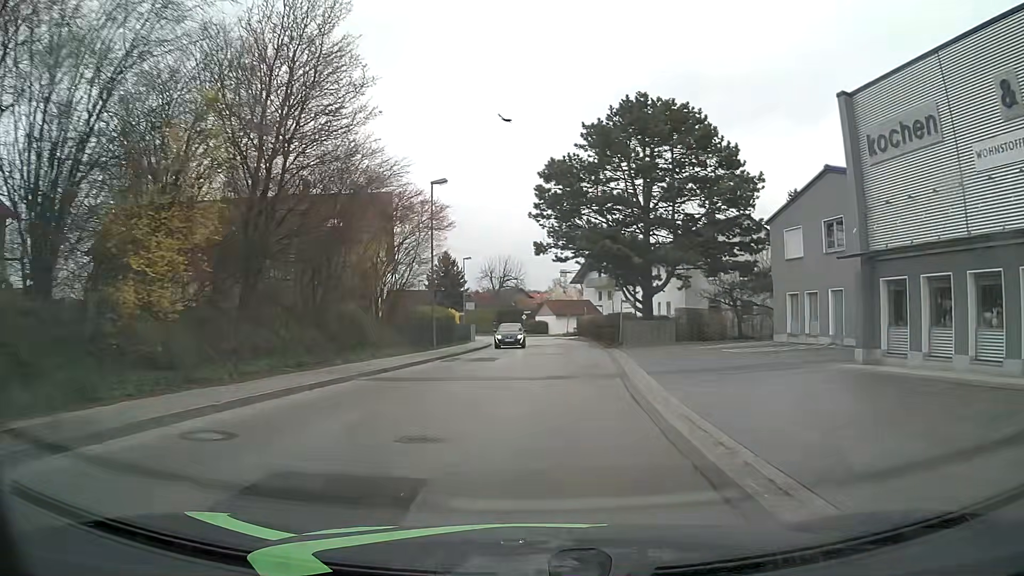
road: unclassified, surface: asphalt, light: Day
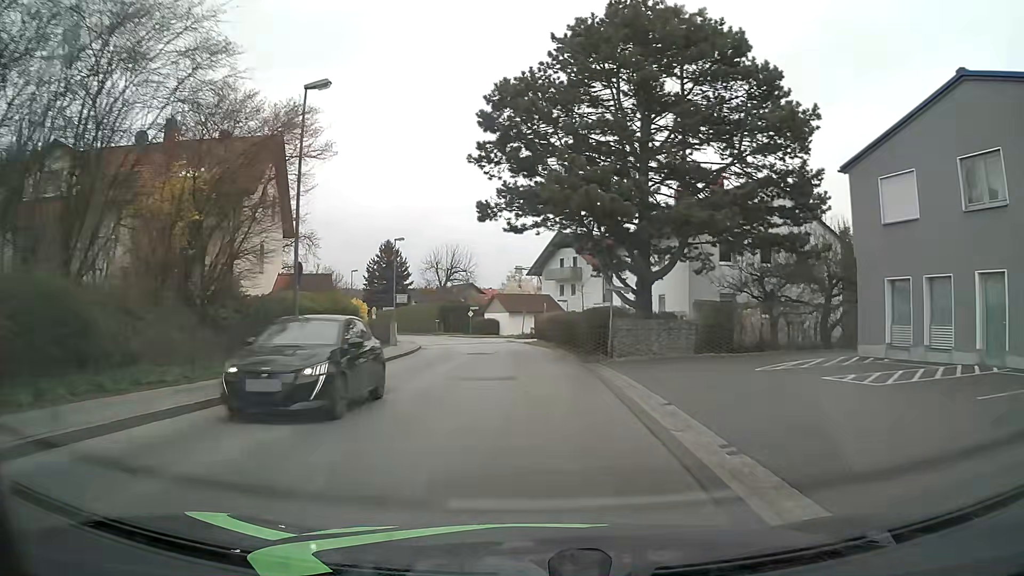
(+0.5, +13.7) m; +3°
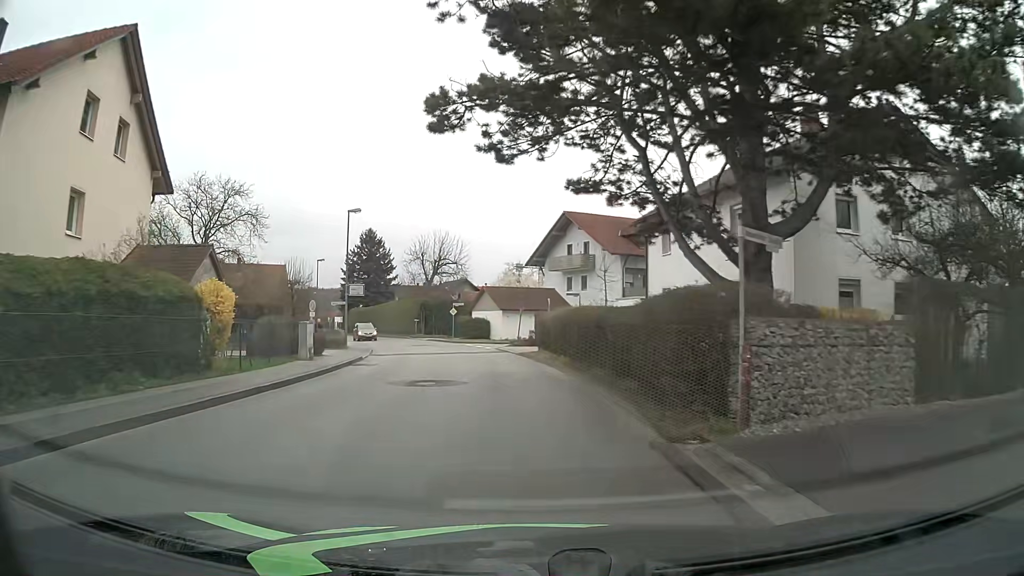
(+0.2, +14.2) m; 0°
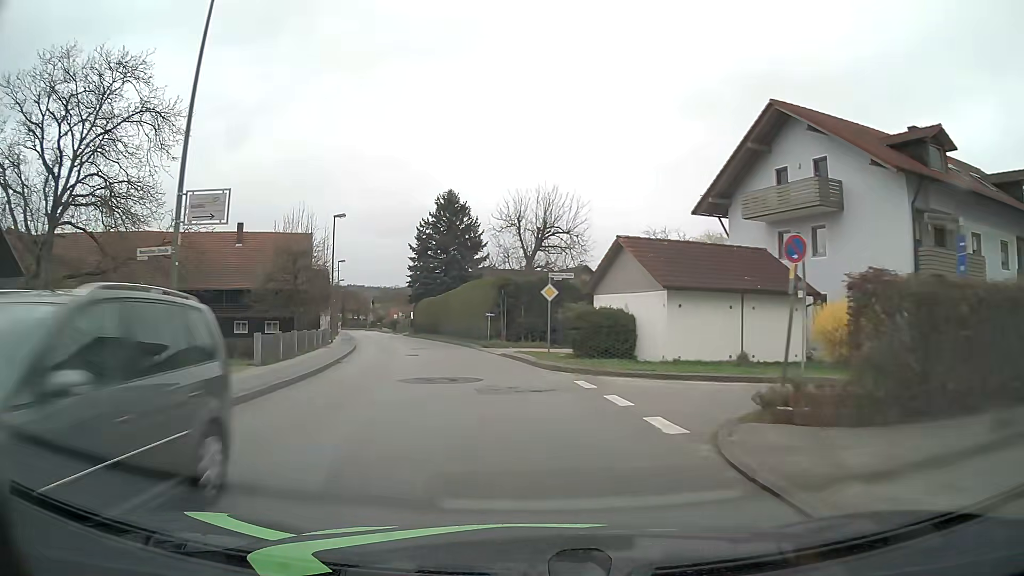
(-2.2, +29.3) m; -10°
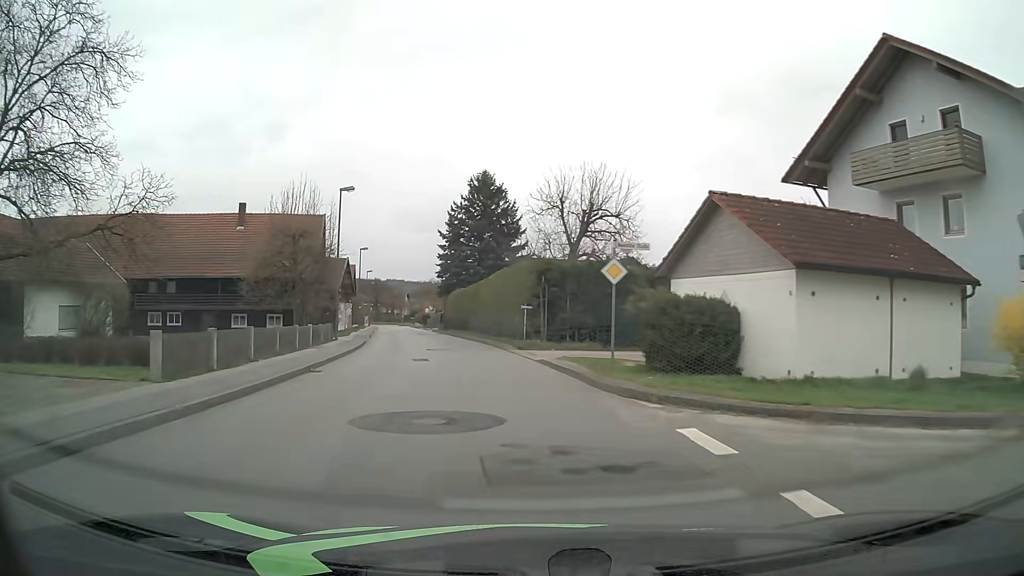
(-0.2, +7.4) m; -3°
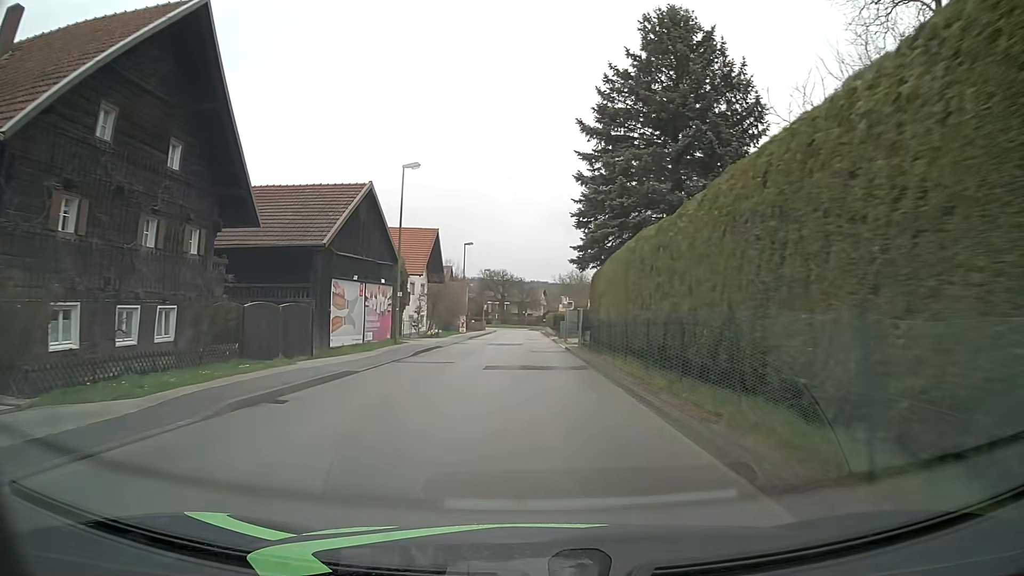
(-4.8, +37.3) m; -13°
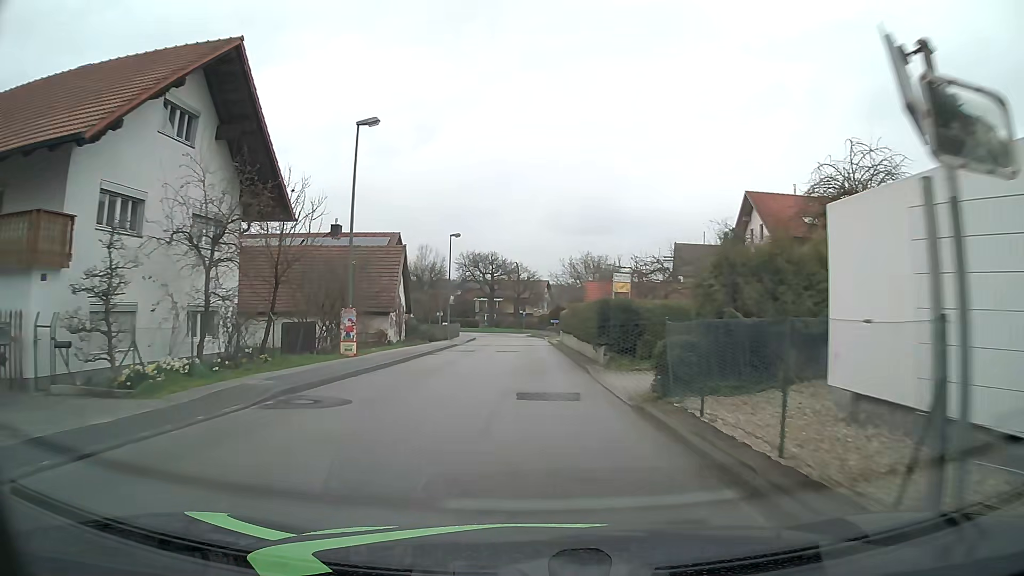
(-0.1, +38.2) m; +1°
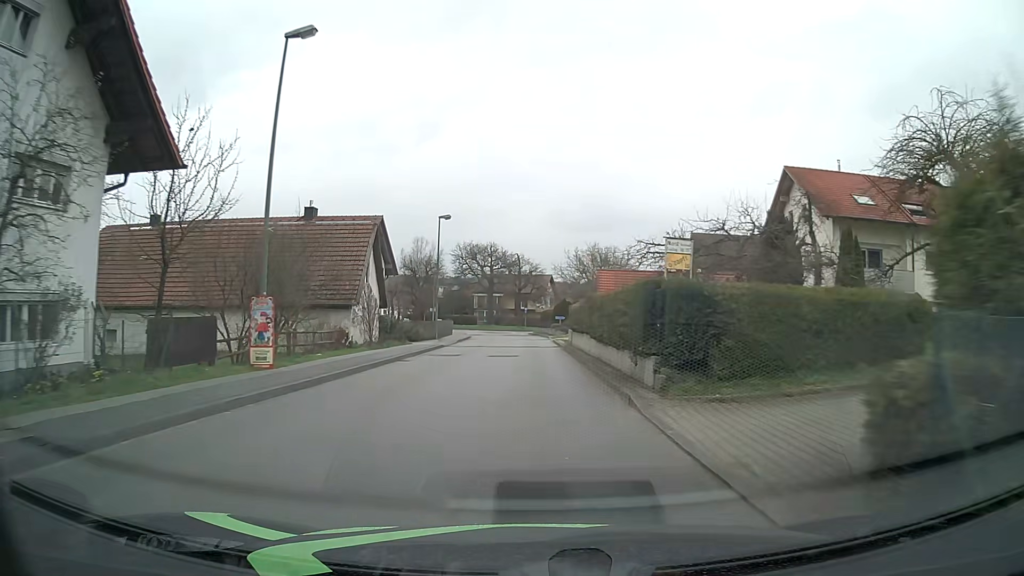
(-0.1, +7.7) m; -1°
(0, +10) (0, +20) (0, +30) (0, +40) (-1, +50) (-1, +60) (-2, +70) (-5, +79) (-9, +88) (-16, +96) m
